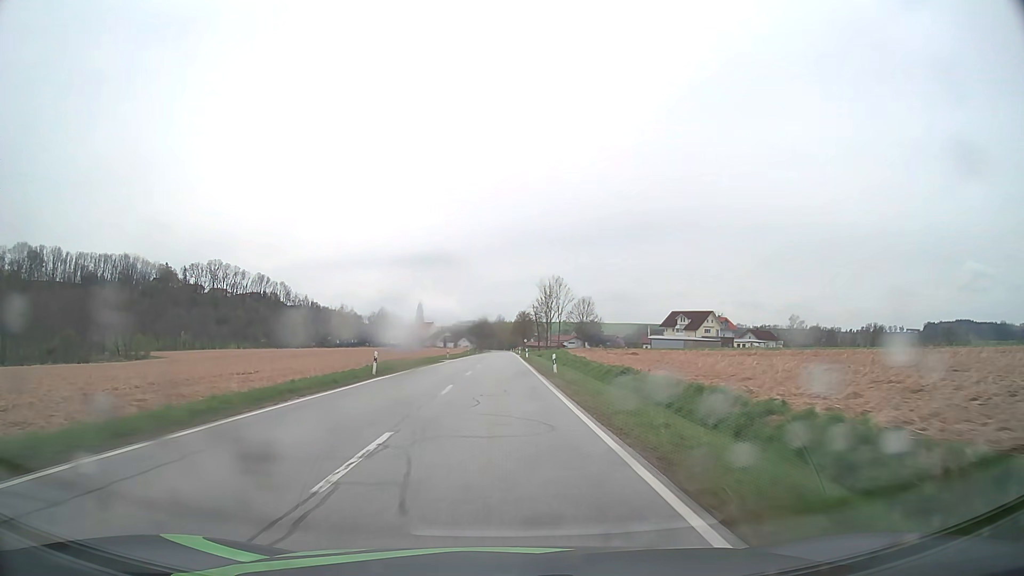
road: secondary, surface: asphalt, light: Day
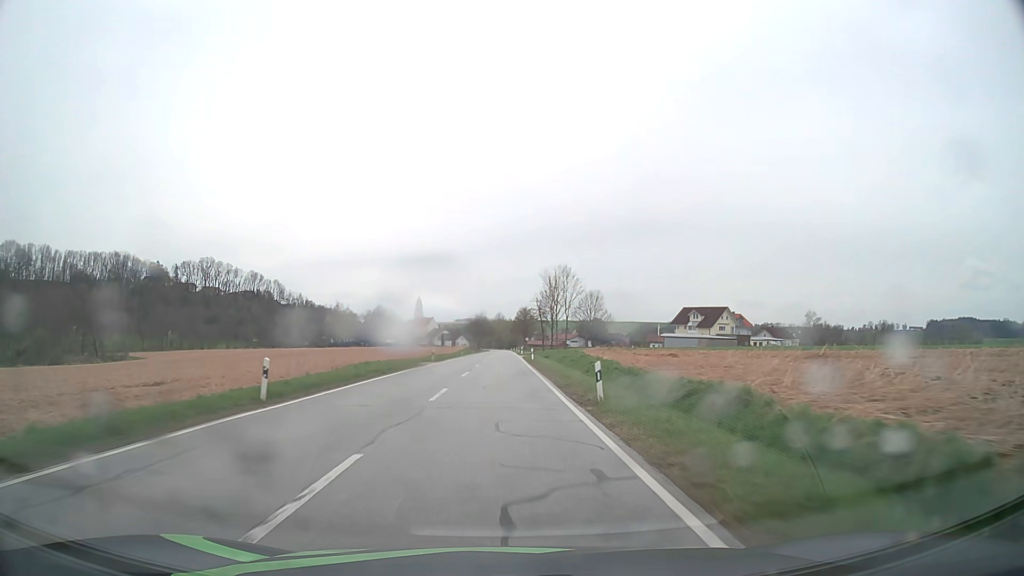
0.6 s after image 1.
(0.0, +14.0) m; 0°
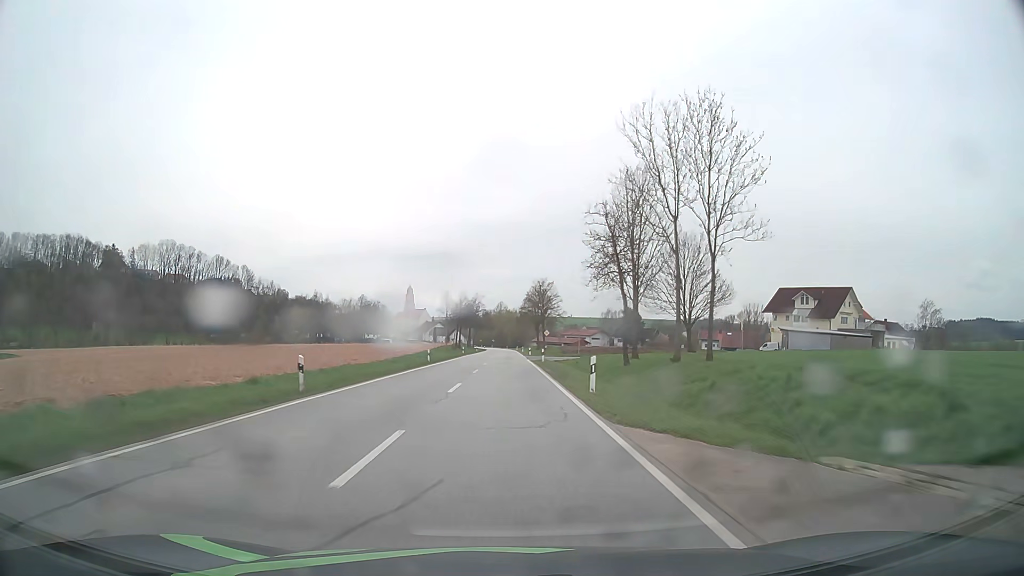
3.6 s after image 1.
(-0.1, +69.5) m; 0°
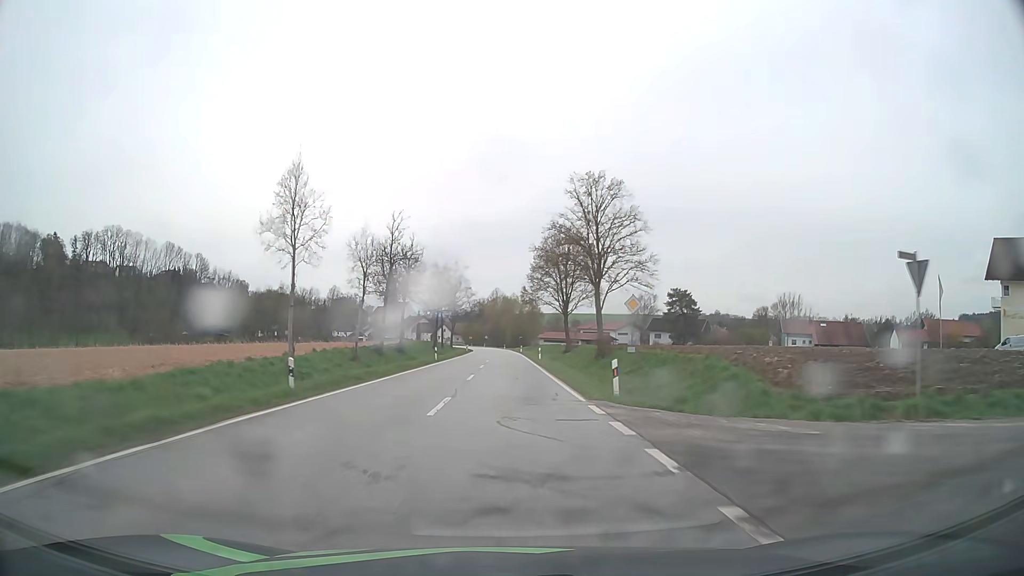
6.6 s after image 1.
(+0.3, +65.8) m; 0°
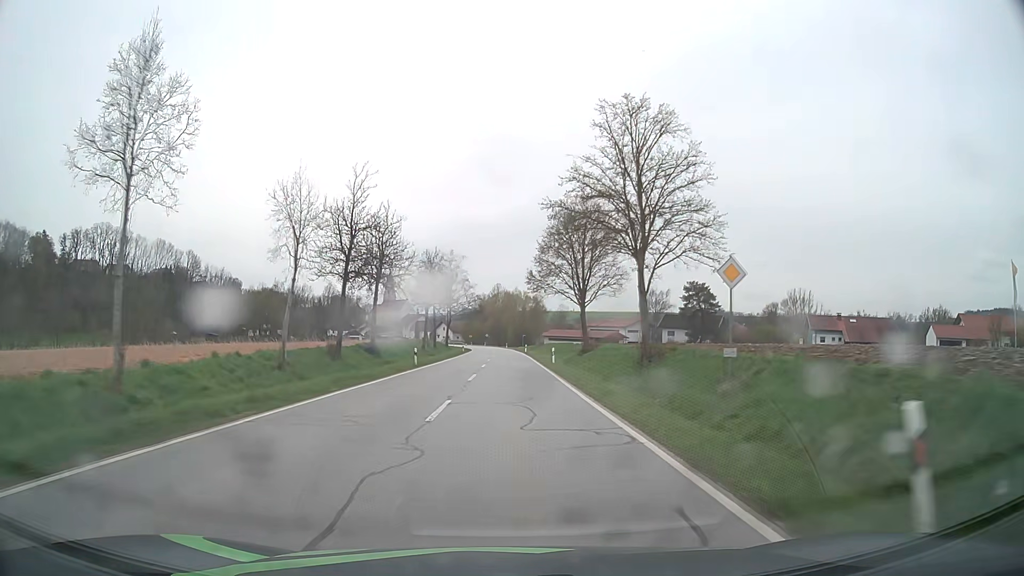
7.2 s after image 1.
(0.0, +12.8) m; 0°
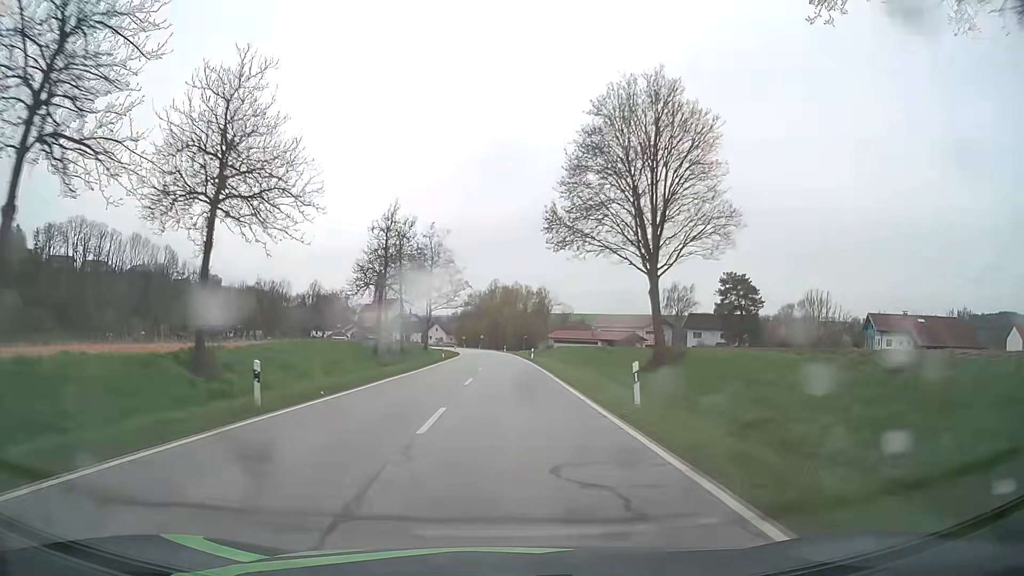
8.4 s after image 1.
(0.0, +25.5) m; 0°
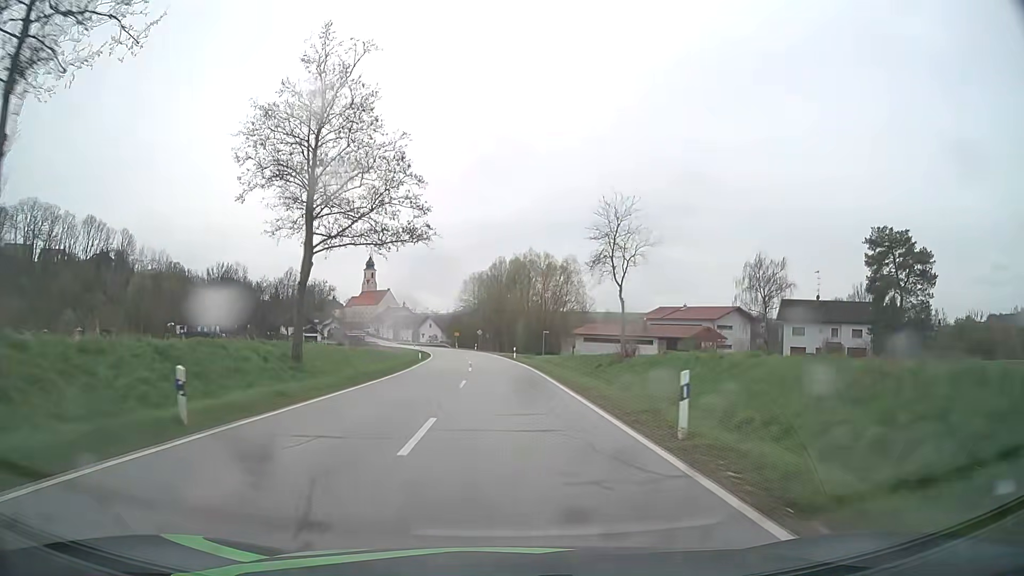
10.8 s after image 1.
(-0.1, +49.7) m; -1°
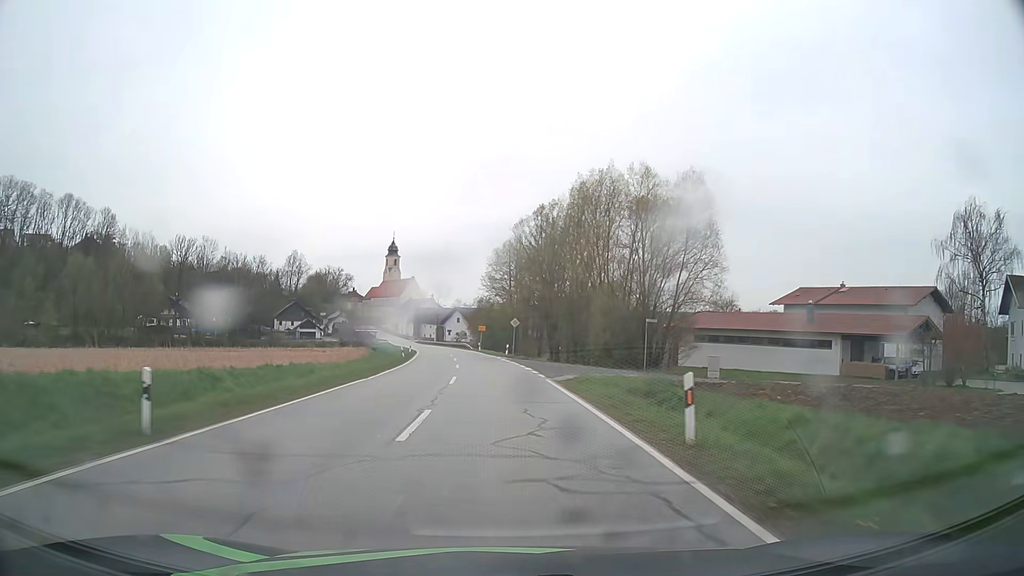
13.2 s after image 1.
(-1.0, +47.0) m; -3°
(0, +10) (0, +20) (-1, +30) (-2, +40) (-2, +50) (-3, +60) (-5, +70) (-6, +80) (-7, +90) (-9, +99) m
